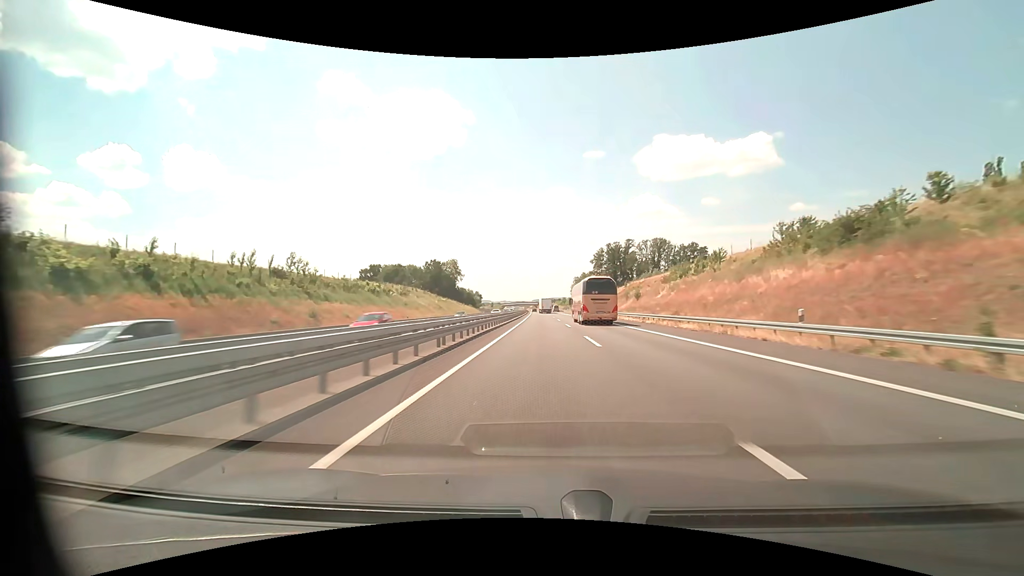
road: motorway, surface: asphalt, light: Day
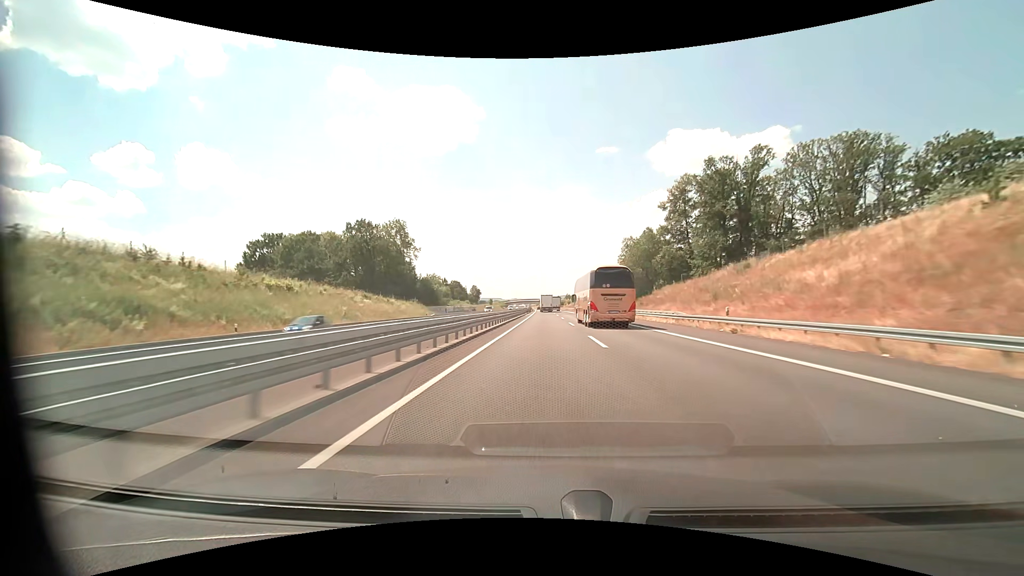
(-1.1, +92.2) m; -1°
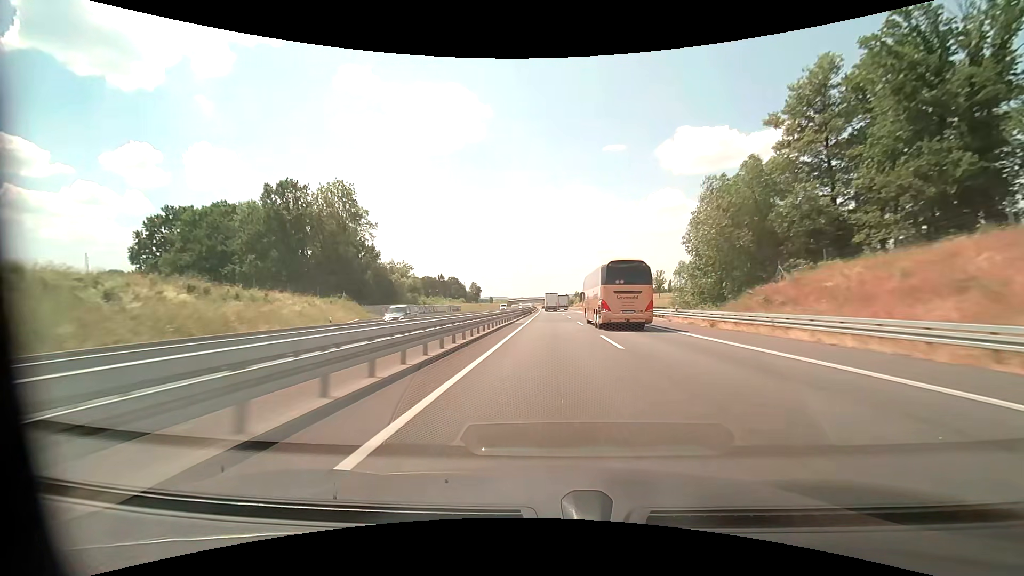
(-0.3, +36.9) m; -1°
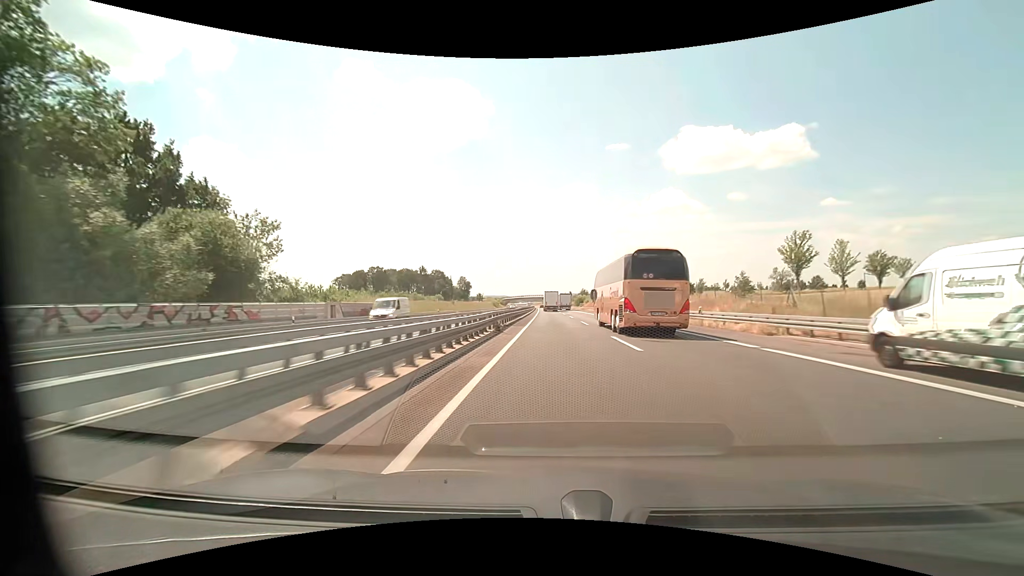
(-0.1, +55.3) m; 0°
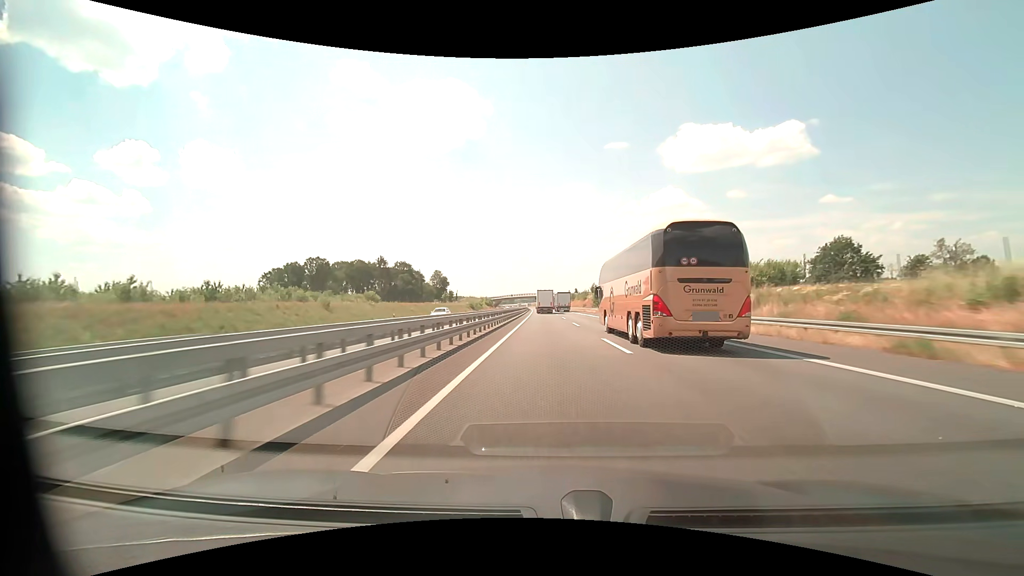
(+0.5, +73.6) m; 0°
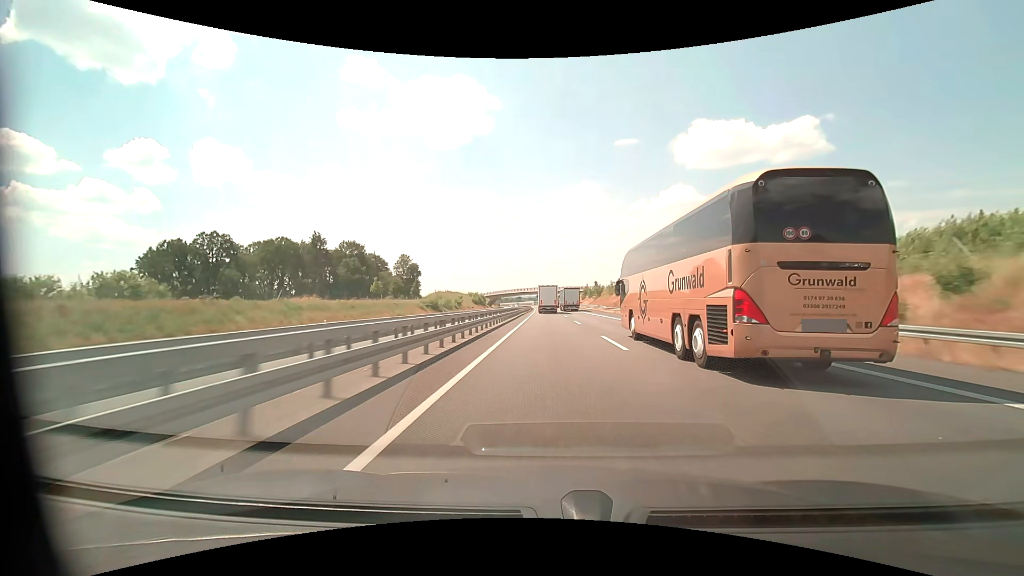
(-0.6, +71.7) m; -1°
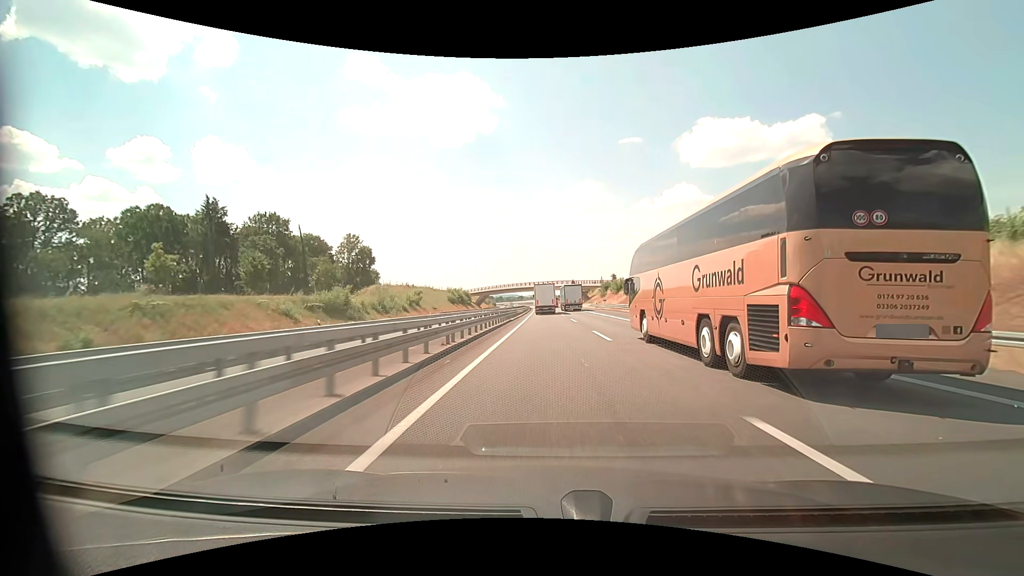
(-0.2, +50.9) m; 0°
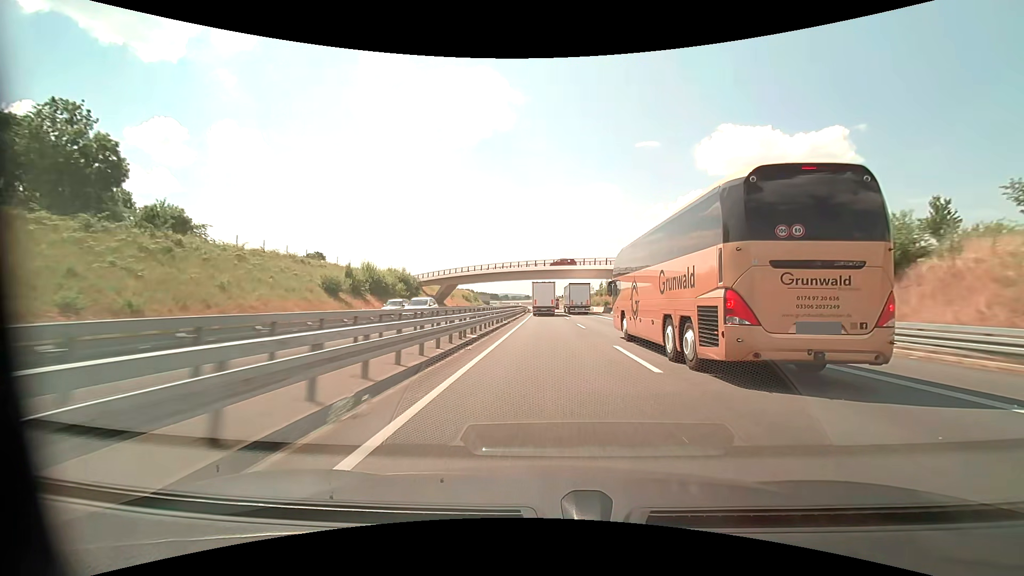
(-0.4, +80.6) m; -1°
(0, +10) (0, +20) (0, +30) (0, +40) (0, +50) (-1, +60) (-1, +70) (-1, +80) (-1, +90) (-1, +100) m
